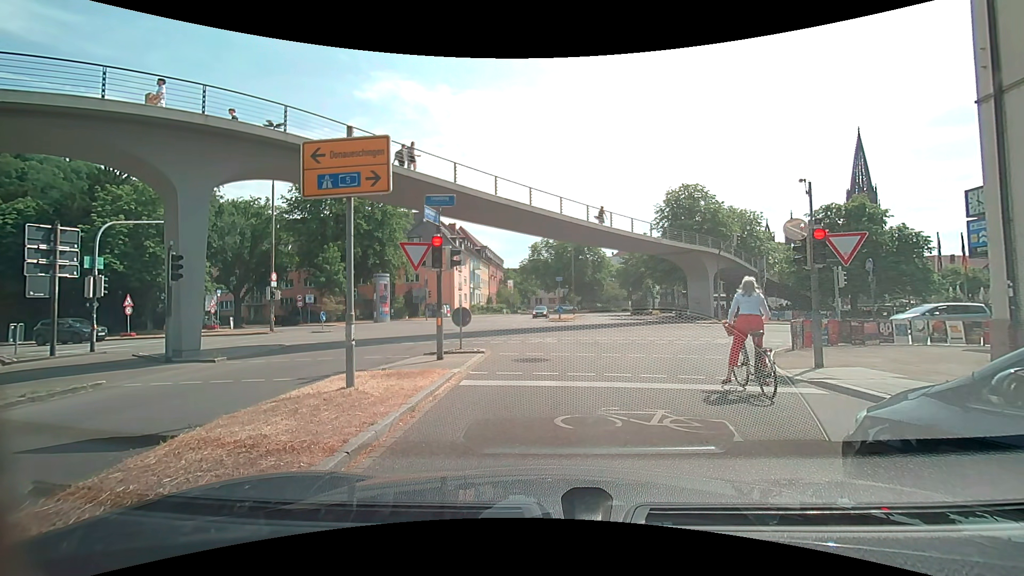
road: unclassified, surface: asphalt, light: Day
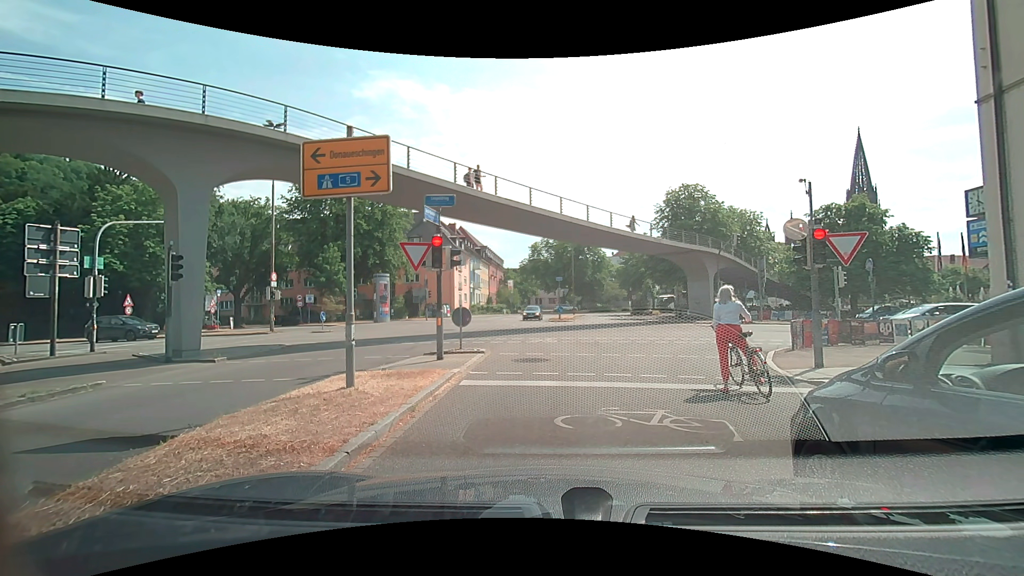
(0.0, 0.0) m; 0°
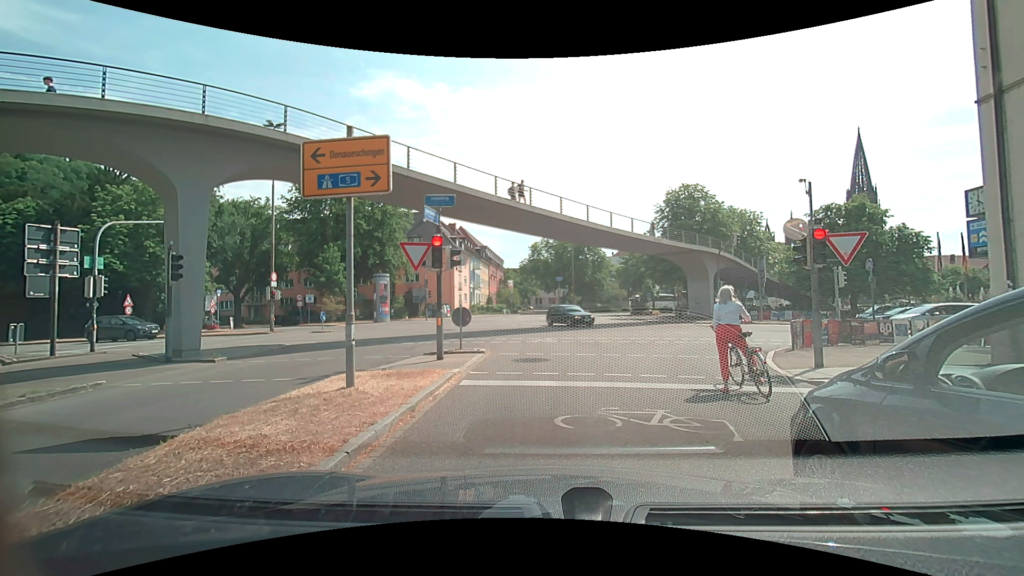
(0.0, 0.0) m; 0°
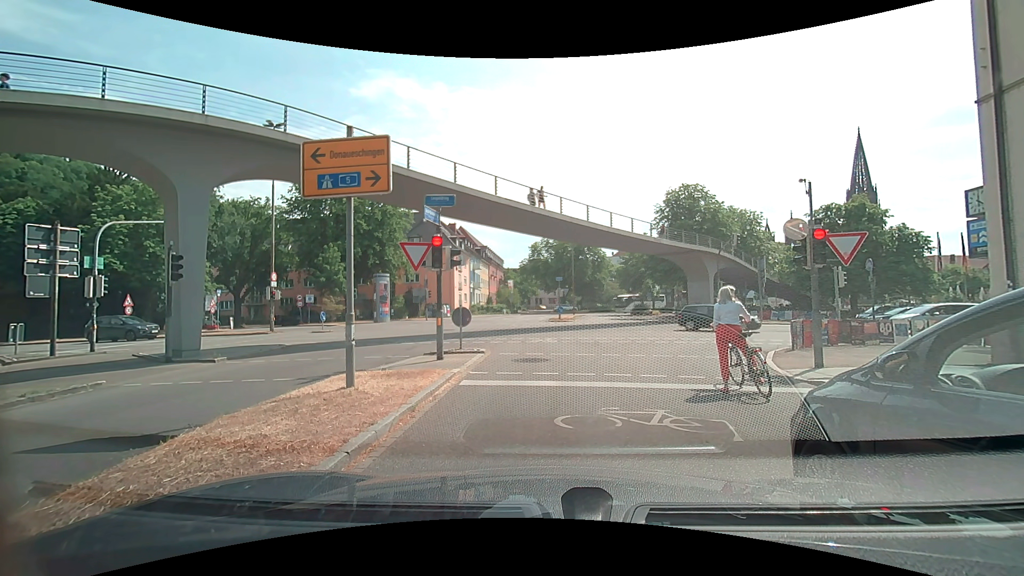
(0.0, 0.0) m; 0°
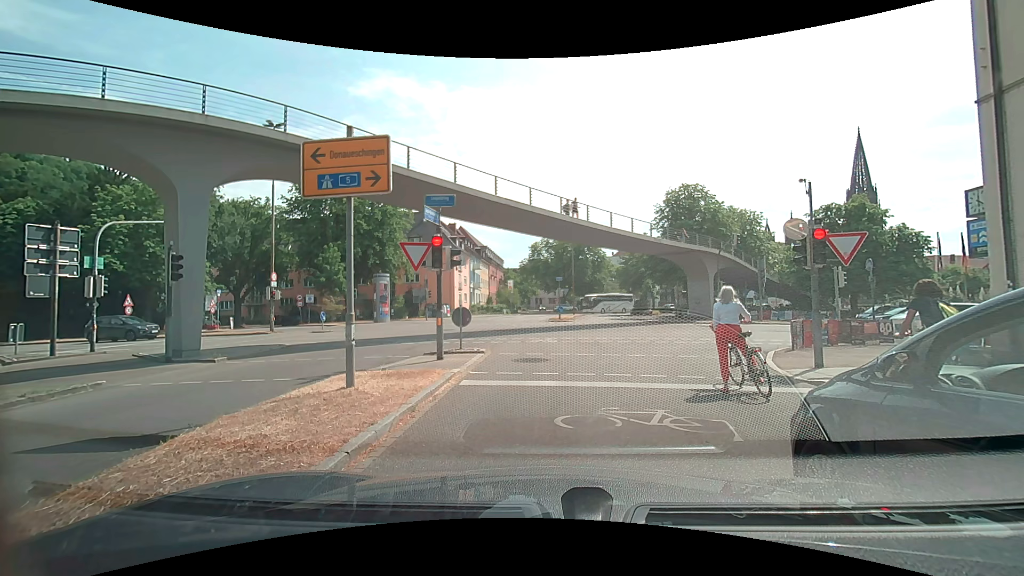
(0.0, 0.0) m; 0°
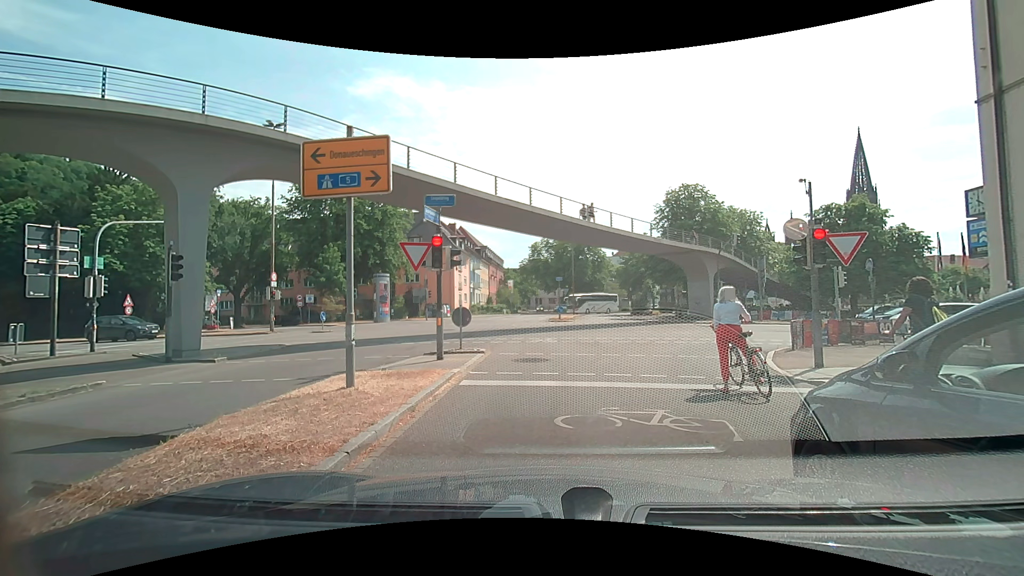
(0.0, 0.0) m; 0°
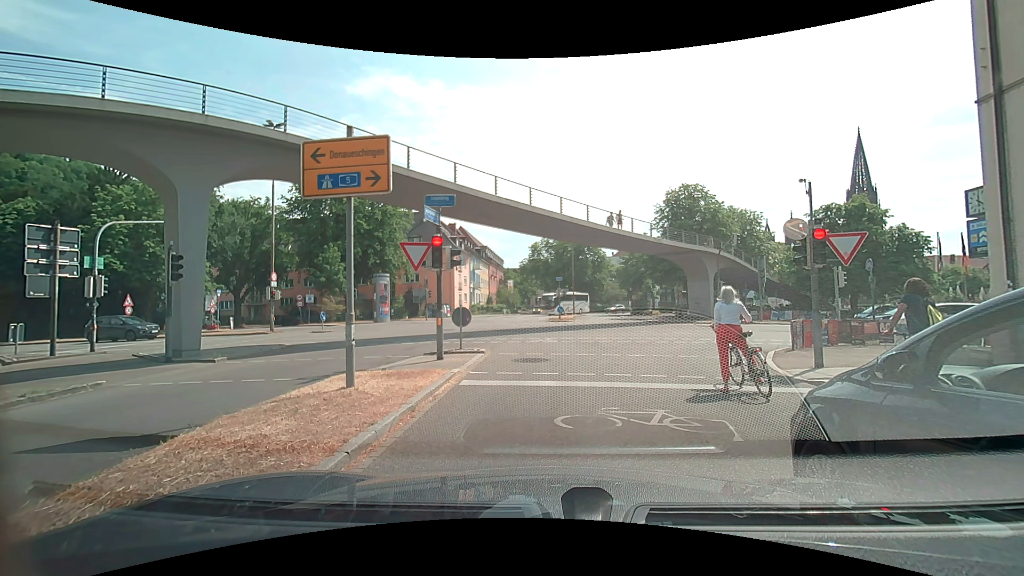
(0.0, 0.0) m; 0°
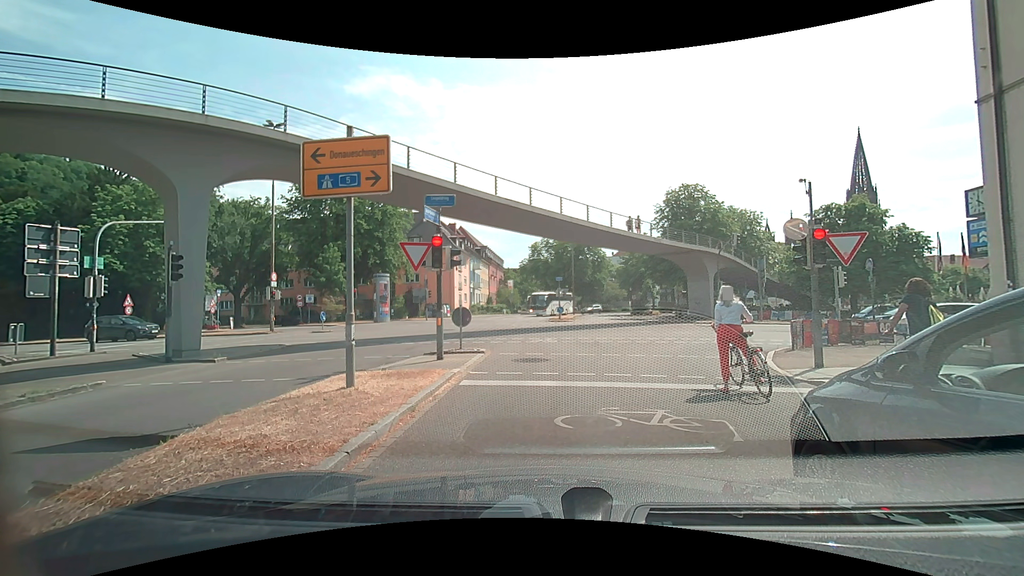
(0.0, 0.0) m; 0°
